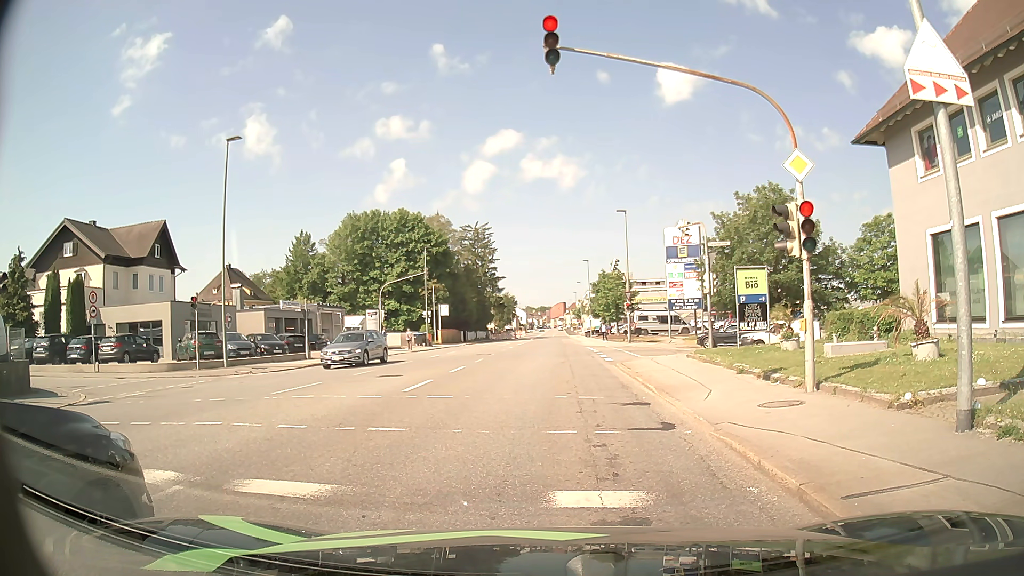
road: tertiary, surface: asphalt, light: Day
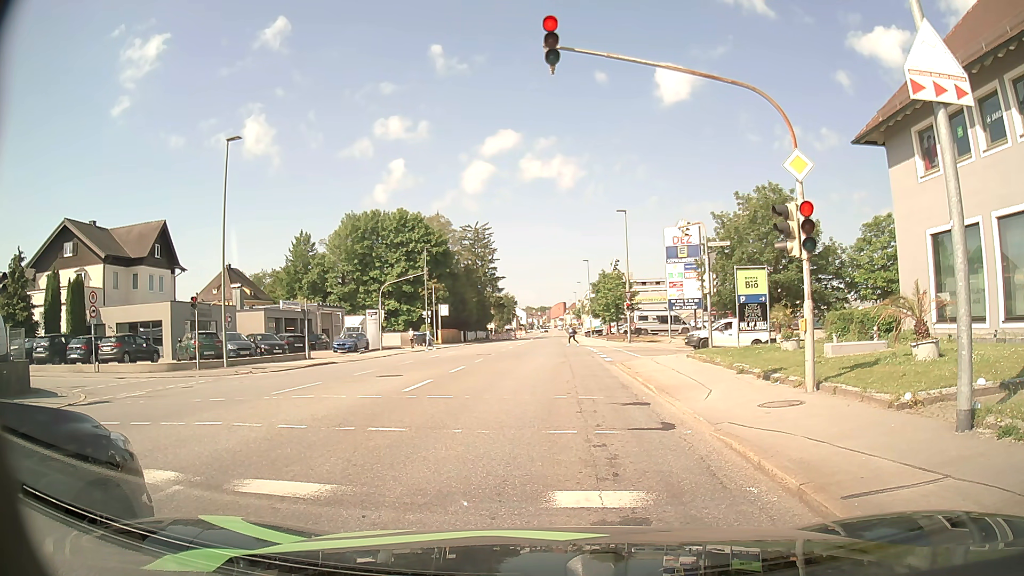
(0.0, 0.0) m; 0°
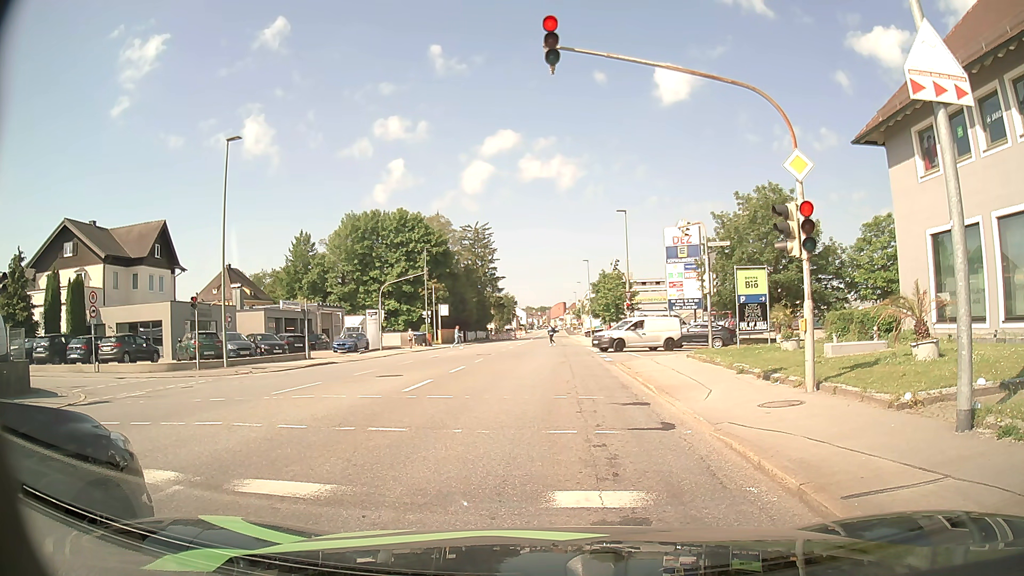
(0.0, 0.0) m; 0°
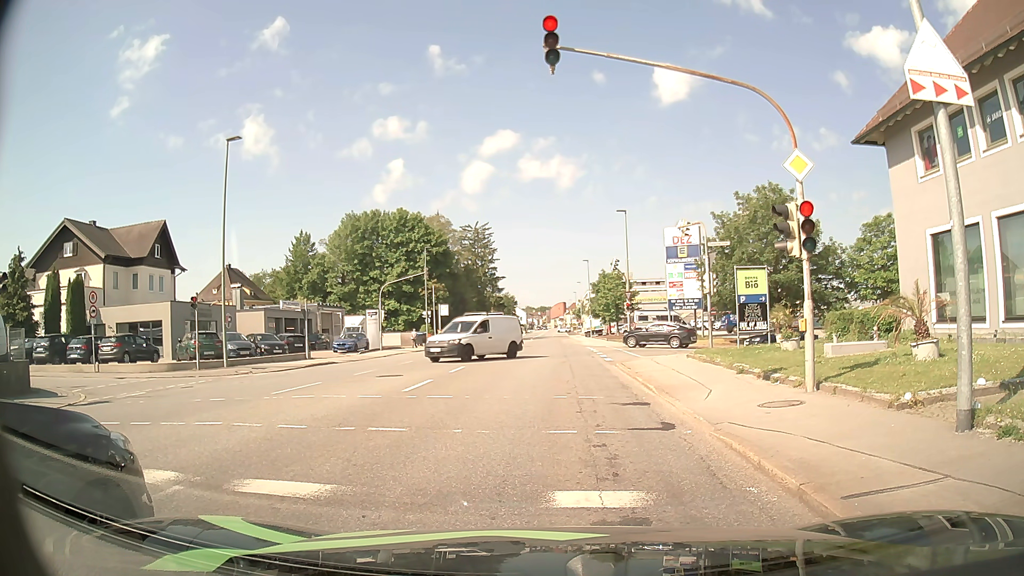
(0.0, 0.0) m; 0°
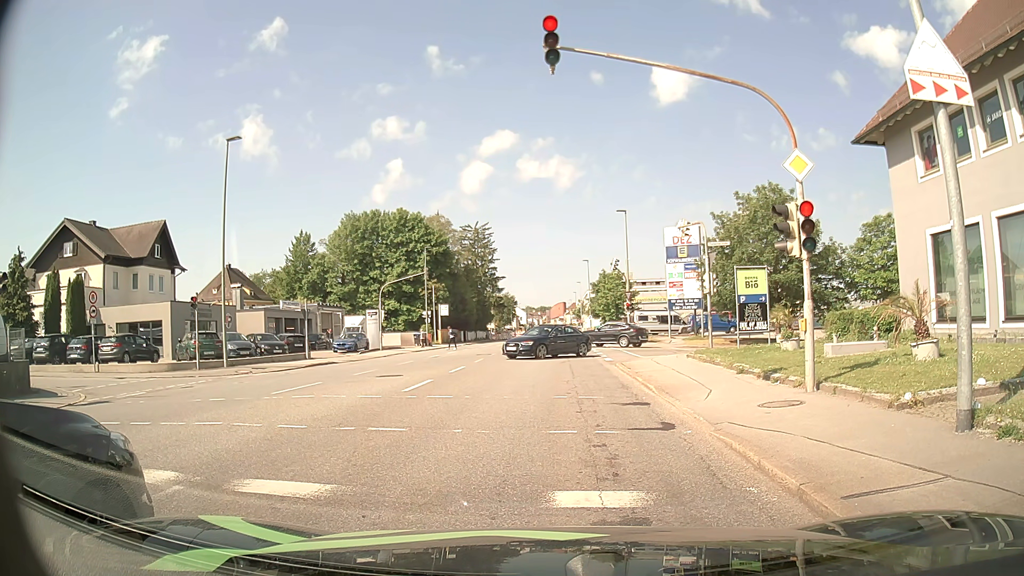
(0.0, 0.0) m; 0°
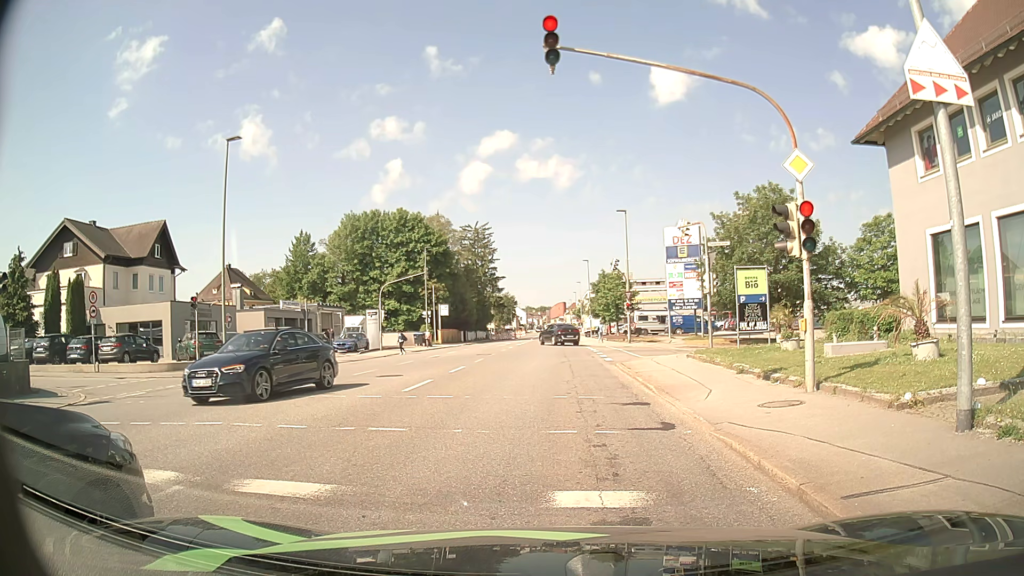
(0.0, 0.0) m; 0°
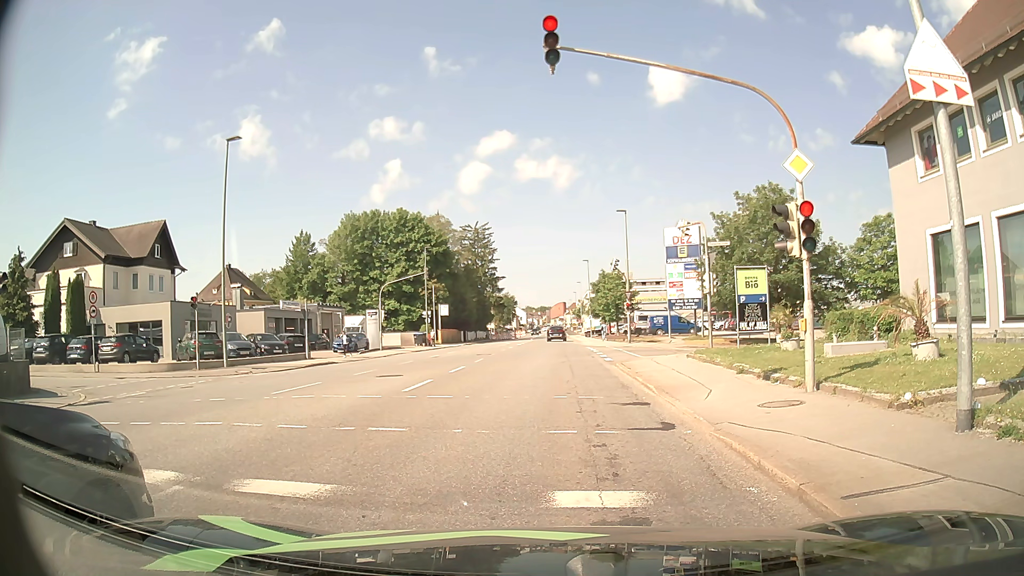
(0.0, 0.0) m; 0°
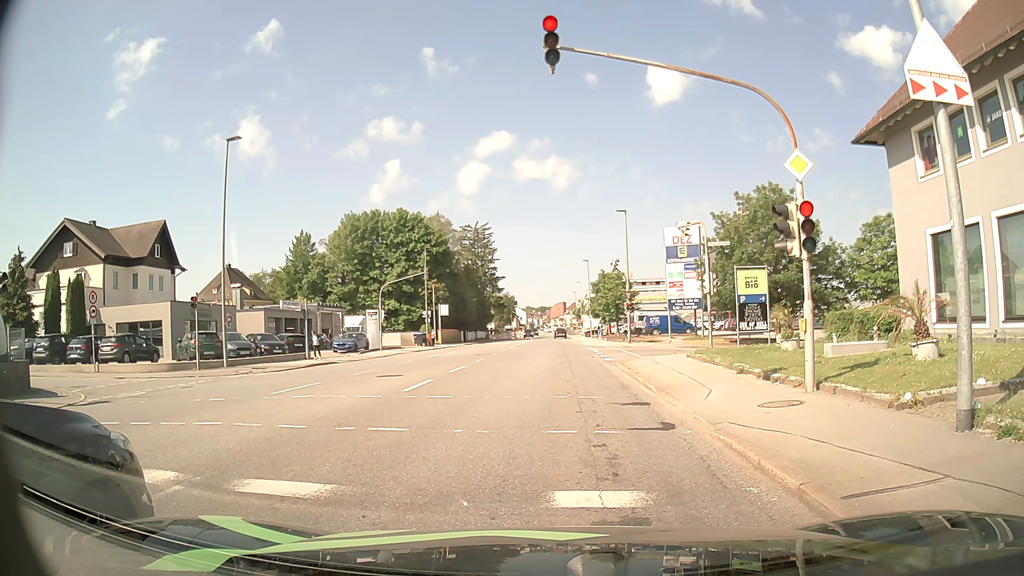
(0.0, 0.0) m; 0°
(0, +10) (0, +20) (+1, +30) (+1, +40) (+1, +50) (+1, +60) (+1, +70) (+2, +80) (+2, +90) (+2, +100) m
